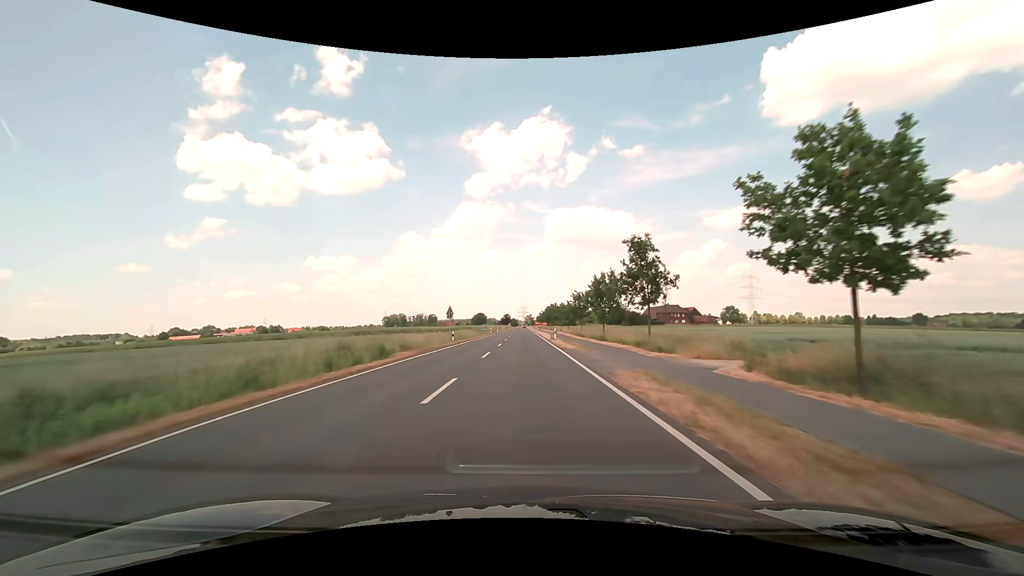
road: secondary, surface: asphalt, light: Day
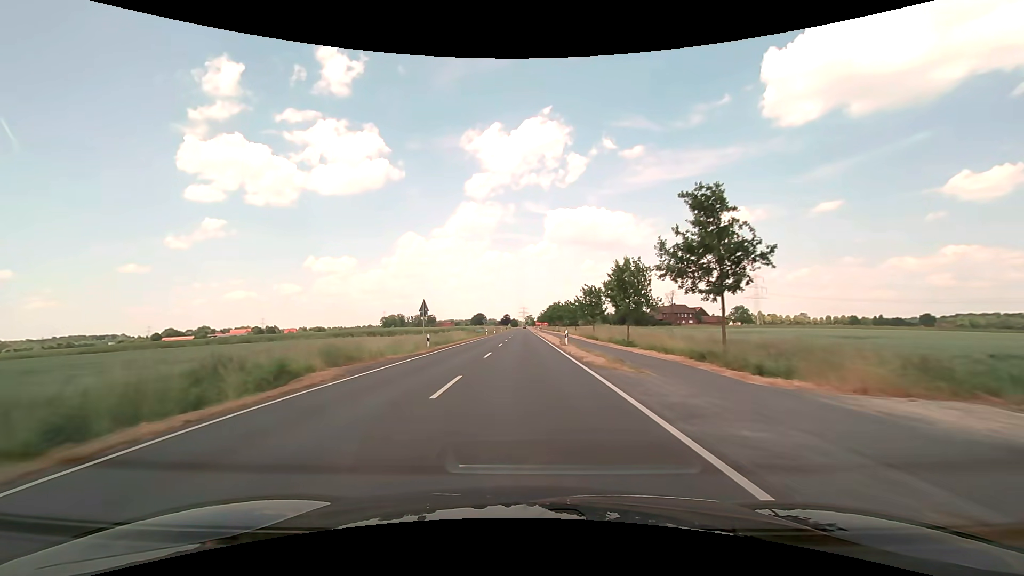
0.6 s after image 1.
(0.0, +11.4) m; 0°
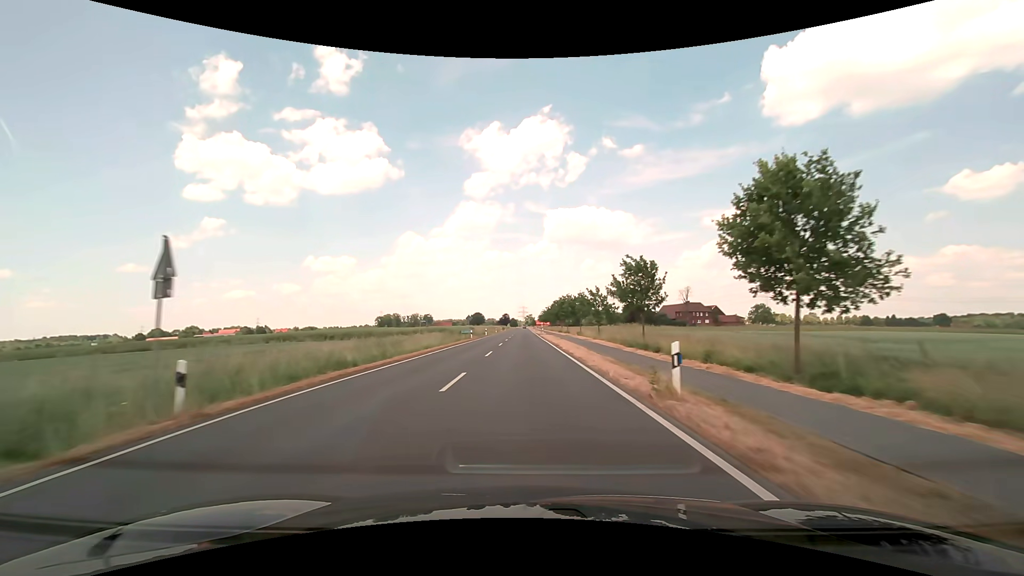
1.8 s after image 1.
(0.0, +23.2) m; 0°
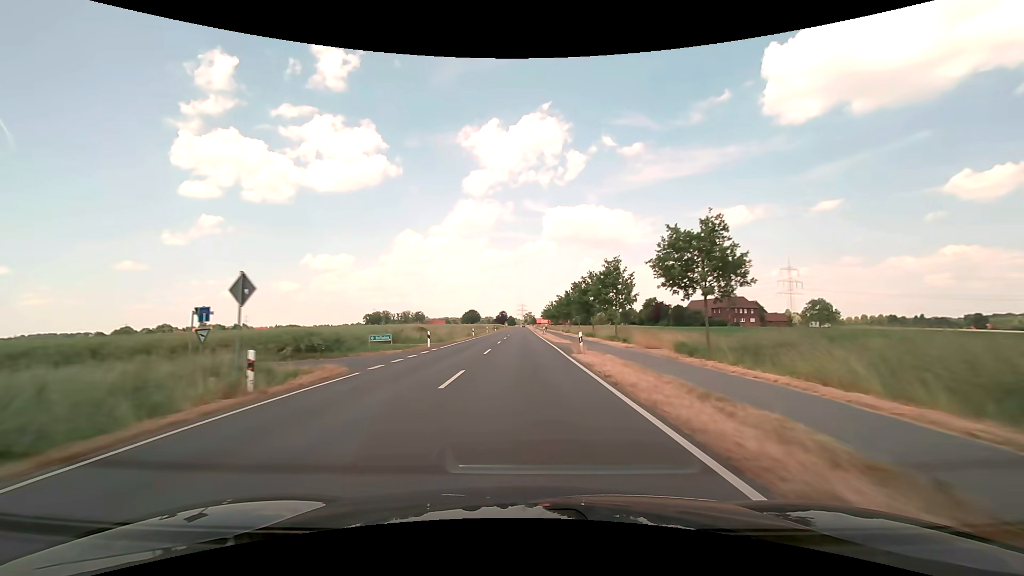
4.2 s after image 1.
(+0.1, +47.8) m; 0°
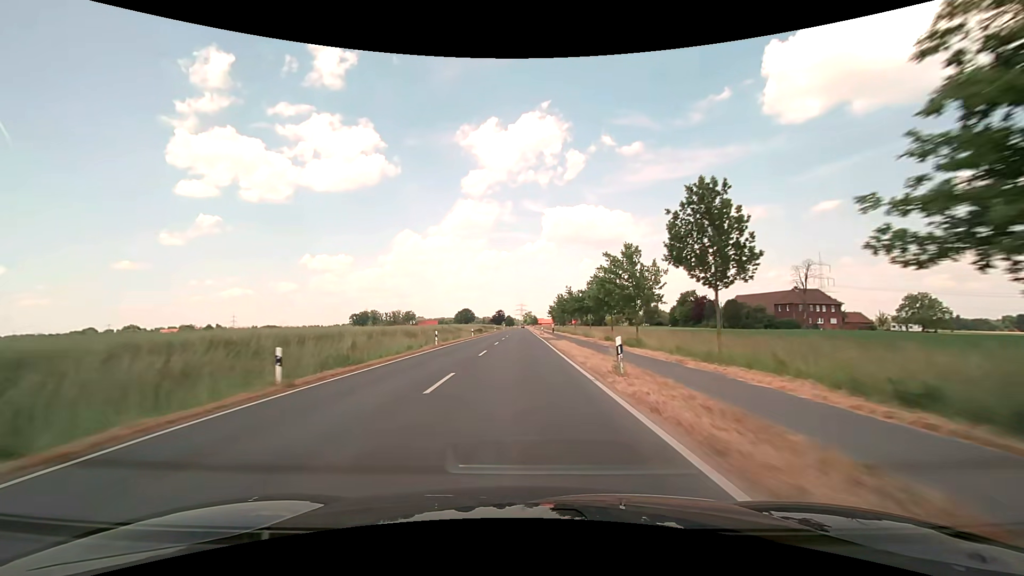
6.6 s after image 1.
(+0.1, +49.2) m; 0°
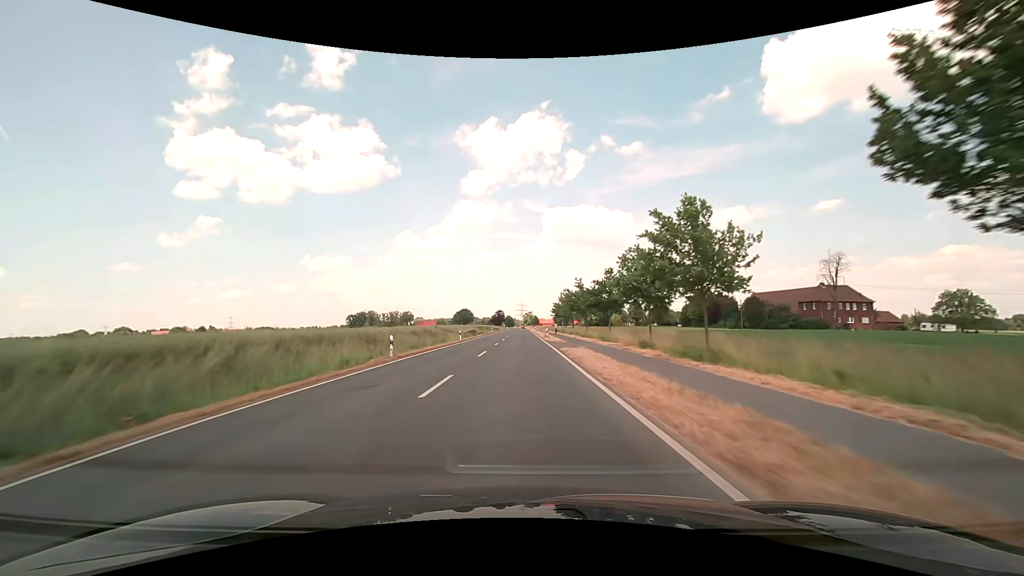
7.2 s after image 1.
(0.0, +12.5) m; 0°
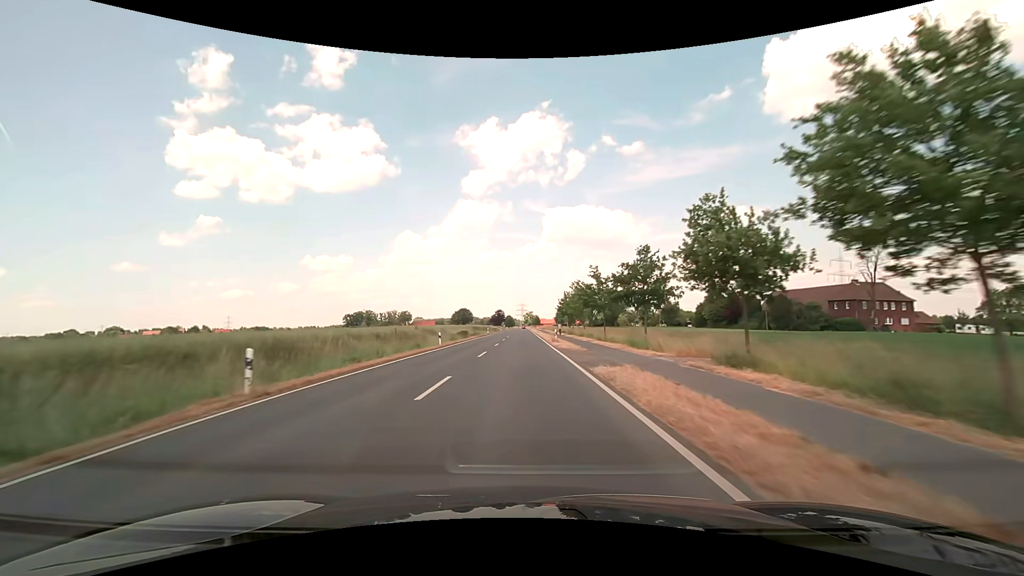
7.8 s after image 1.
(0.0, +12.6) m; 0°
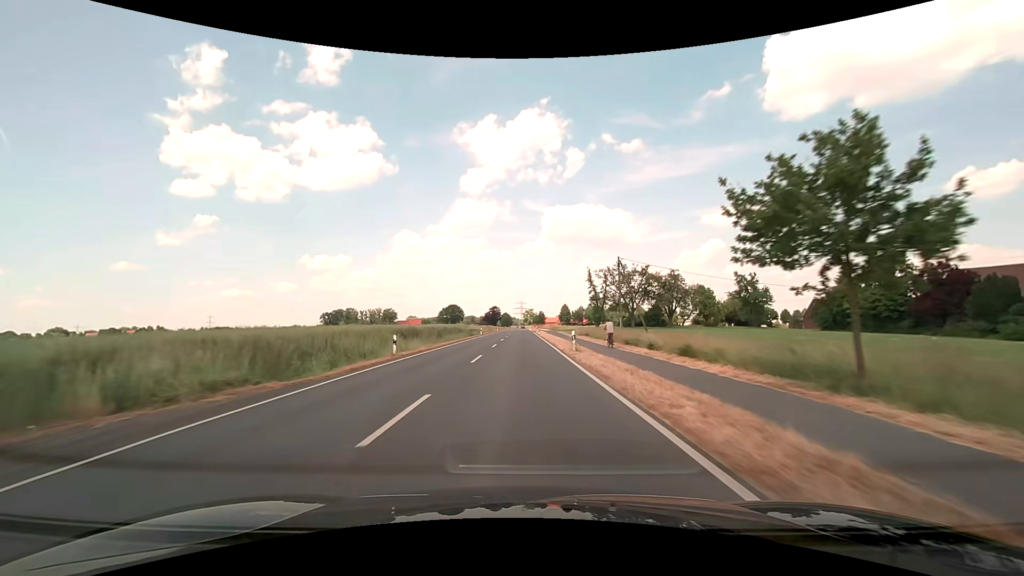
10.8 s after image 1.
(-0.1, +63.7) m; 0°
(0, +10) (0, +20) (0, +30) (0, +40) (0, +50) (0, +60) (0, +70) (0, +80) (0, +90) (0, +100) m
